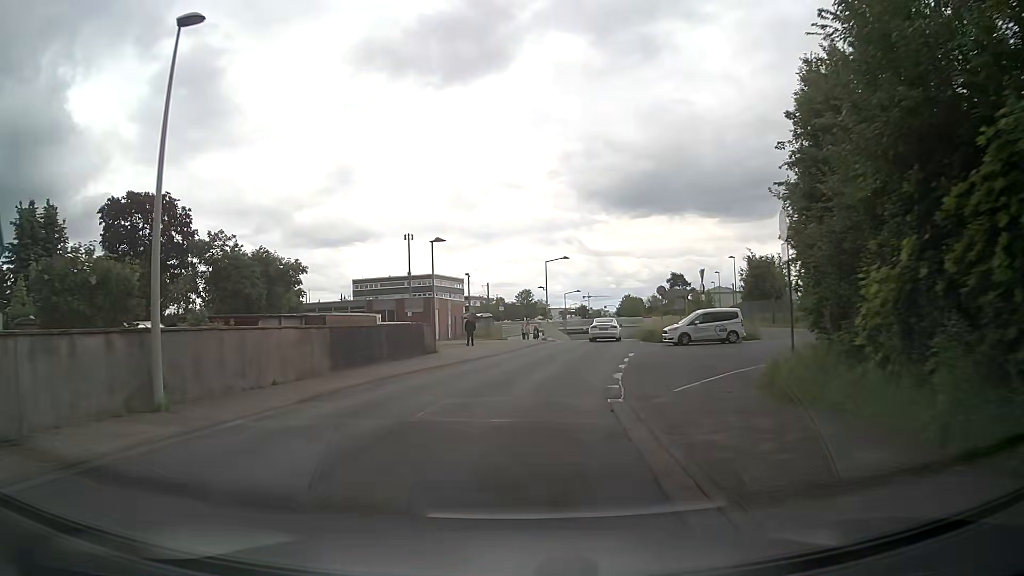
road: residential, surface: asphalt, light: Day
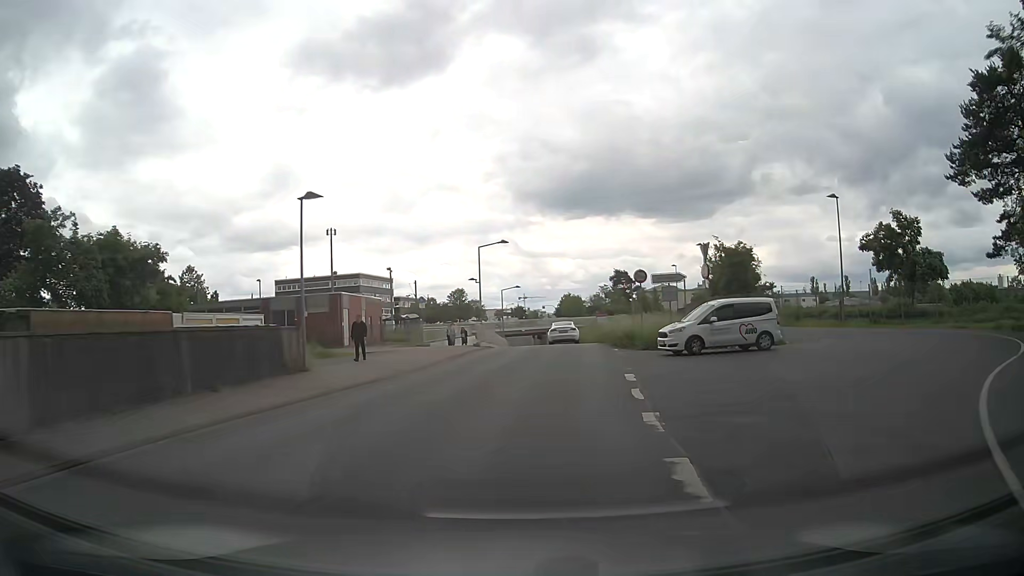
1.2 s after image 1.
(+0.5, +12.1) m; +6°
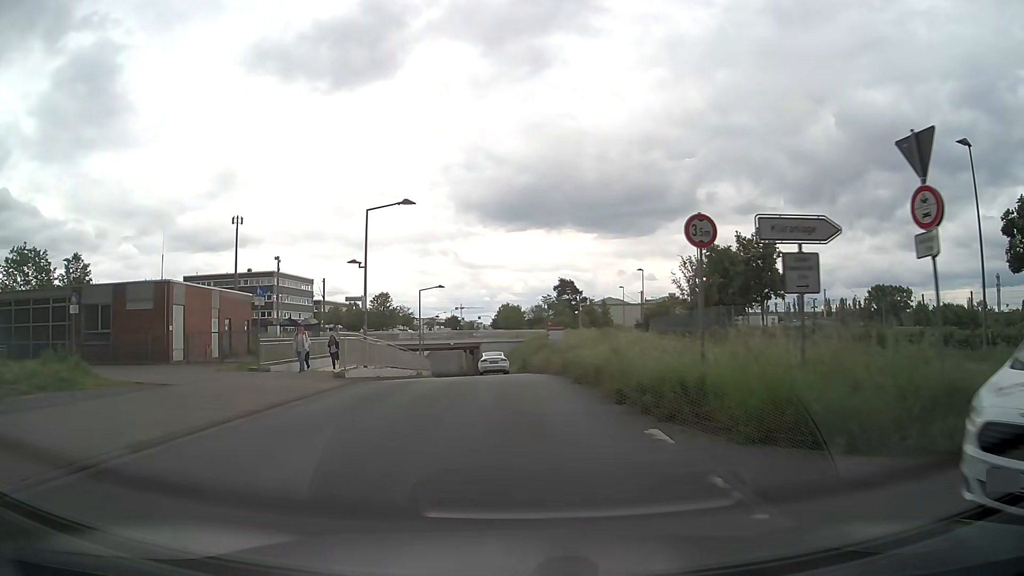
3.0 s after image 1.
(+0.9, +18.4) m; +5°
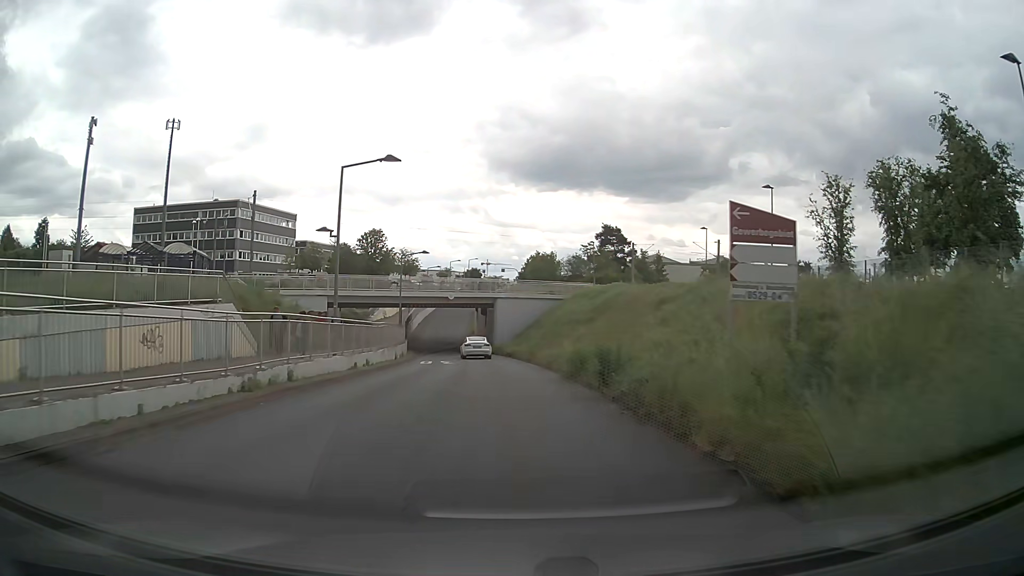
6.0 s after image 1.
(-0.6, +32.2) m; -2°
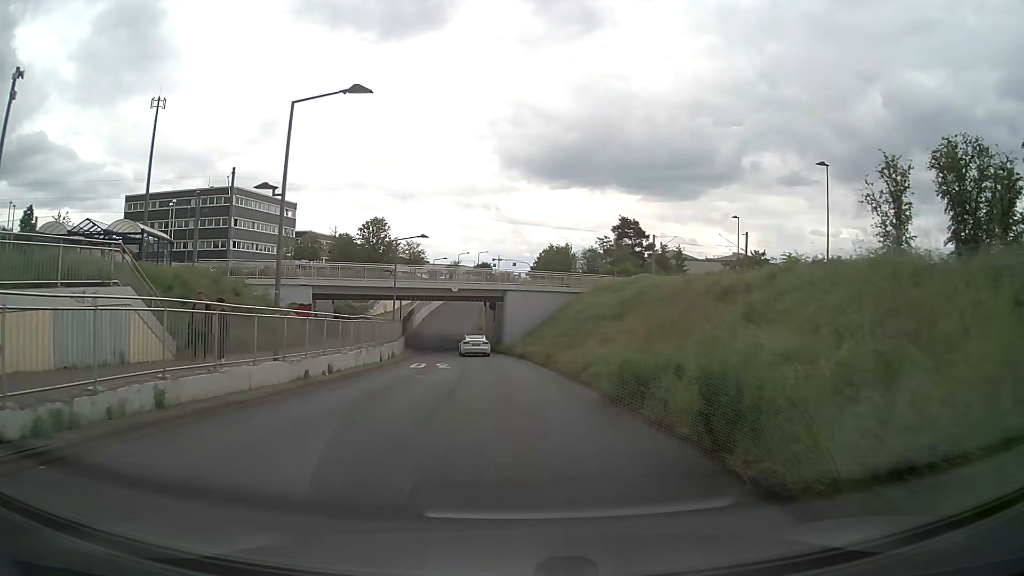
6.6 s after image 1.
(-0.1, +6.9) m; -1°
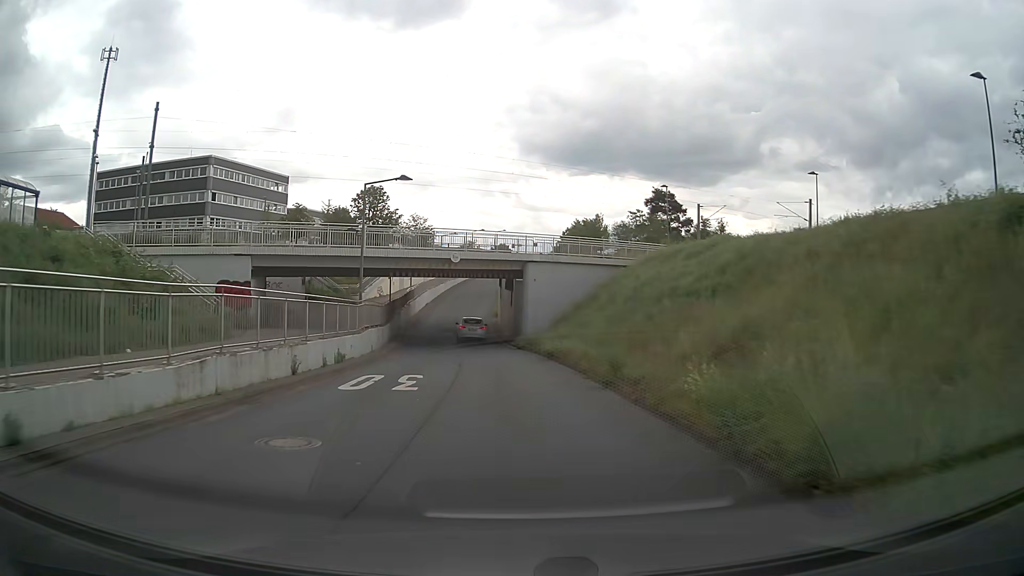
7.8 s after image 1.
(-0.2, +14.3) m; -1°
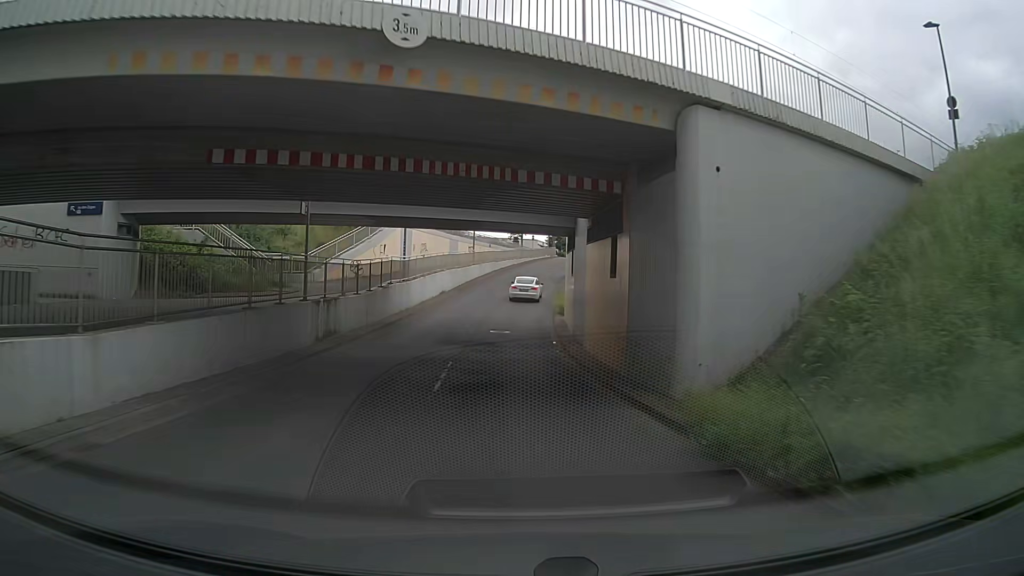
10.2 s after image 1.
(-1.3, +29.0) m; -5°
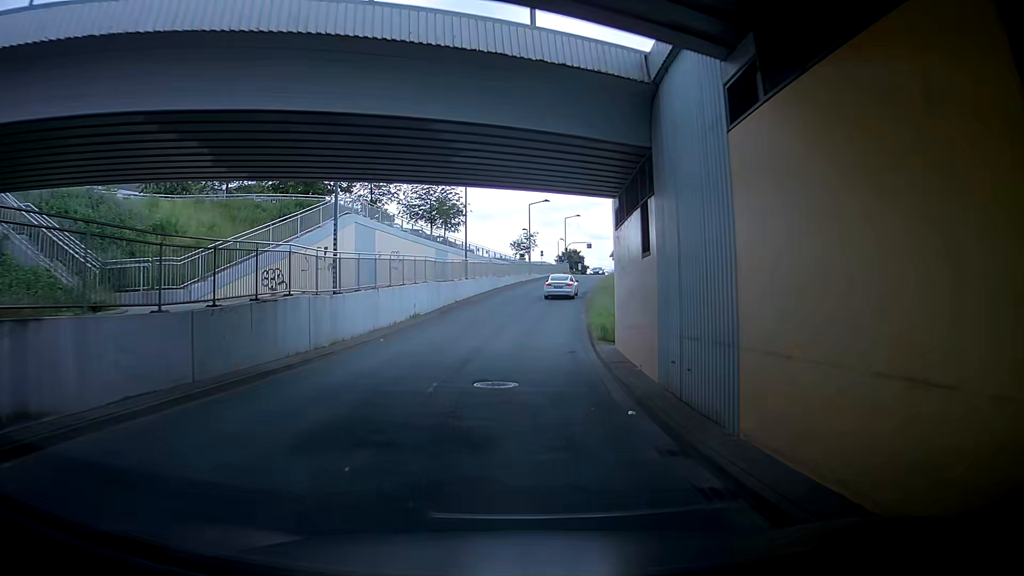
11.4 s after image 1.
(0.0, +14.6) m; 0°
(0, +10) (0, +20) (+1, +30) (+2, +40) (+3, +50) (+5, +60) (+7, +70) (+8, +79) (+10, +89) (+13, +99) m
